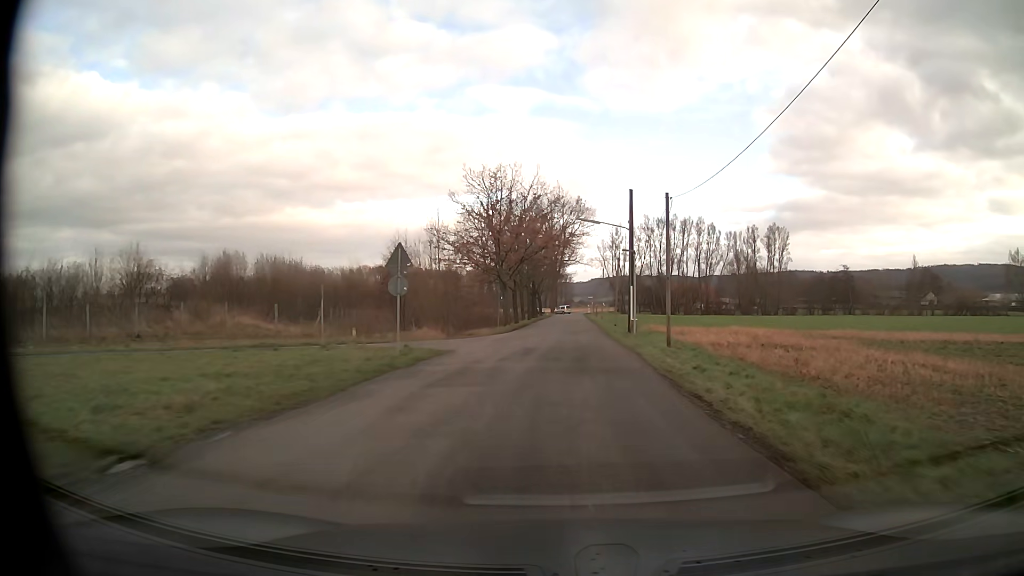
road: unclassified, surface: asphalt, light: Day
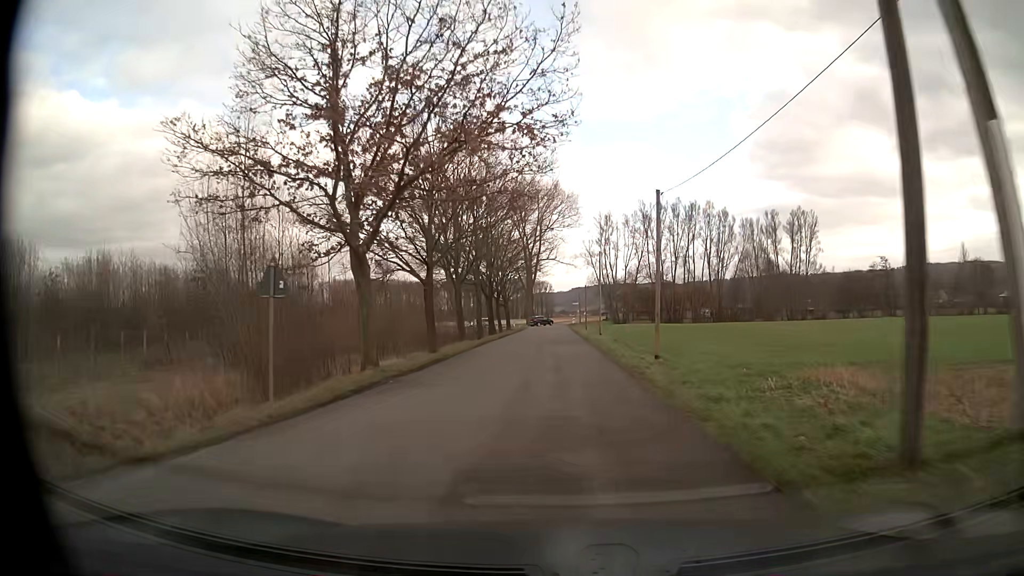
(+0.7, +32.7) m; +1°
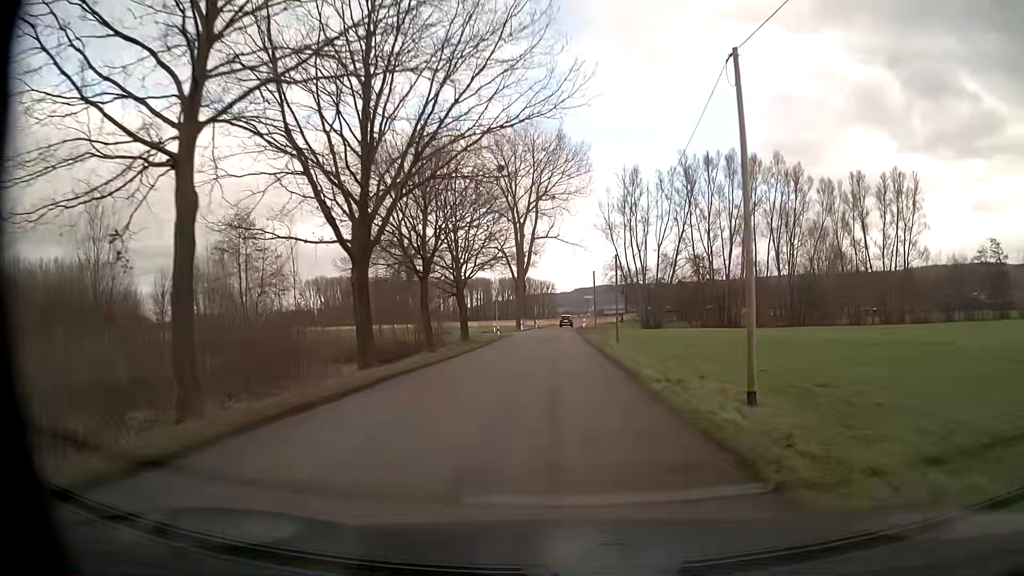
(0.0, +40.6) m; 0°
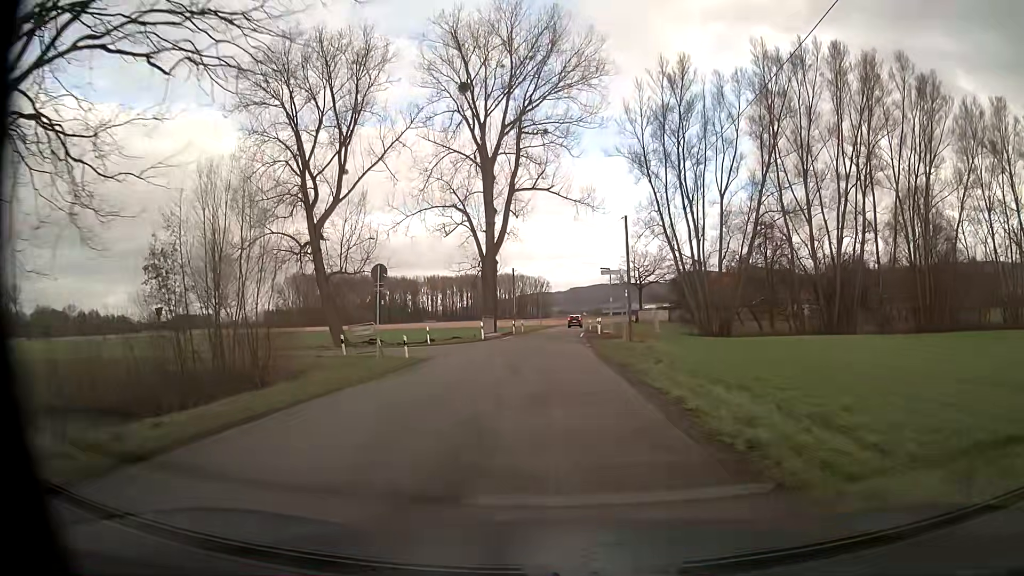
(+0.1, +38.1) m; +1°
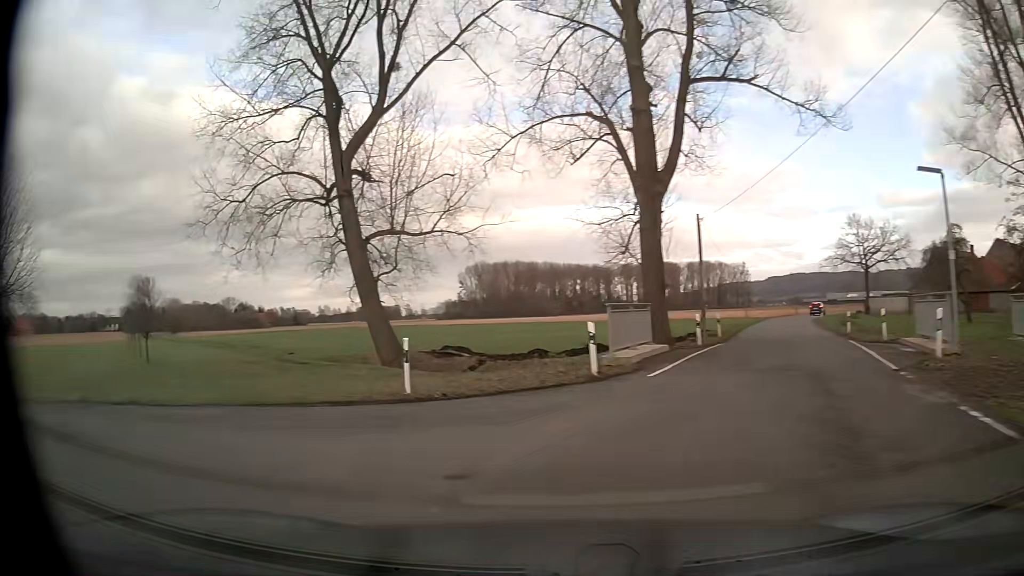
(-0.8, +28.6) m; -16°
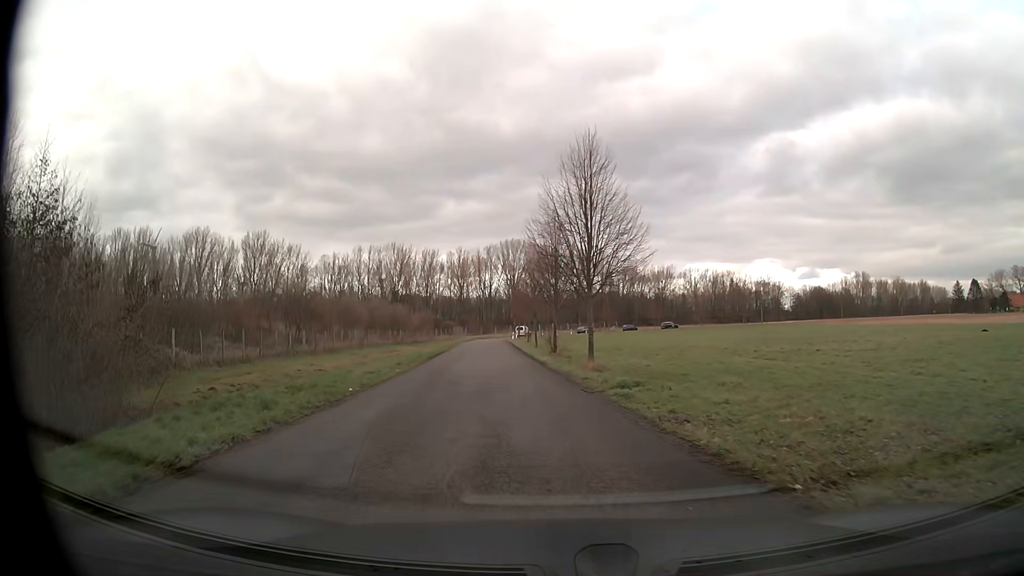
(-16.7, +11.2) m; -89°
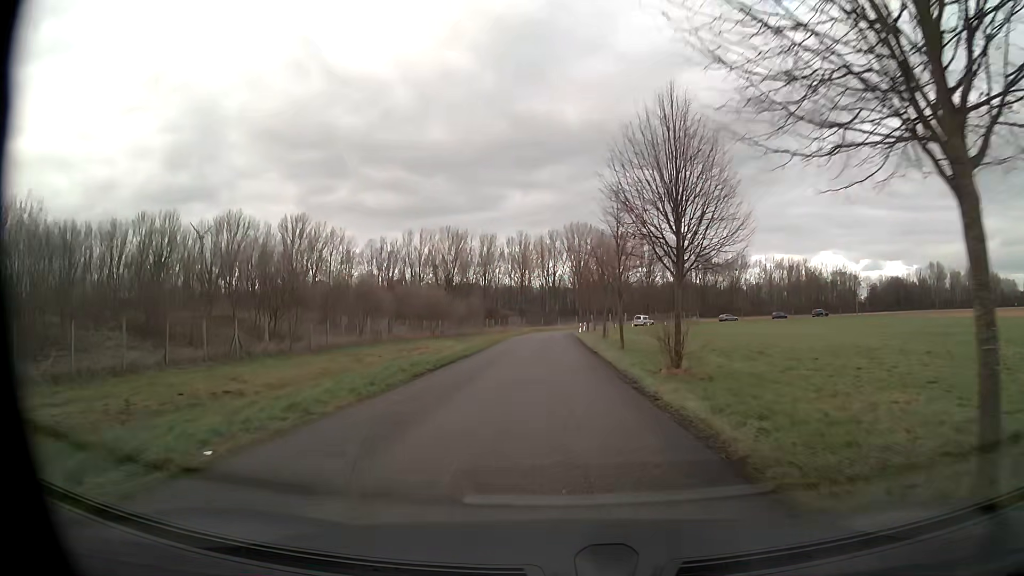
(-1.6, +20.4) m; -6°
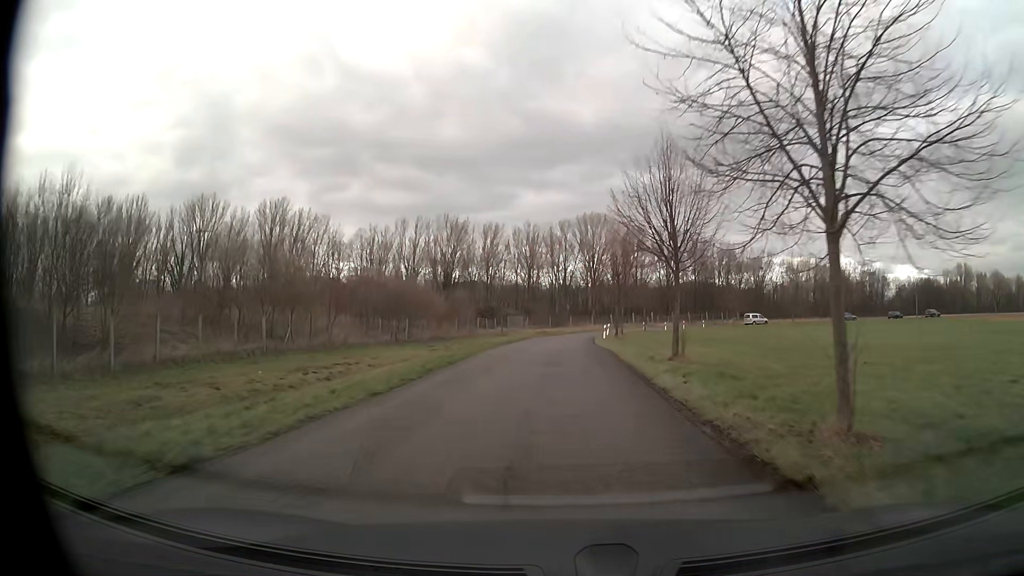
(-0.3, +23.5) m; -1°
(0, +10) (0, +20) (0, +30) (0, +40) (+1, +50) (+2, +60) (+5, +70) (+8, +79) (+14, +87) (+20, +95) m
